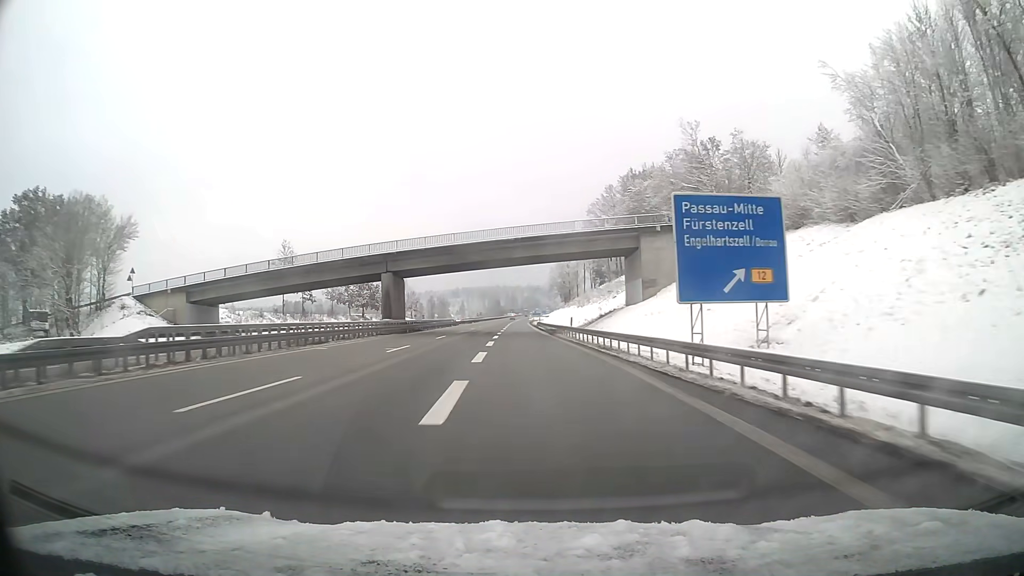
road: motorway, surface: asphalt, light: Day
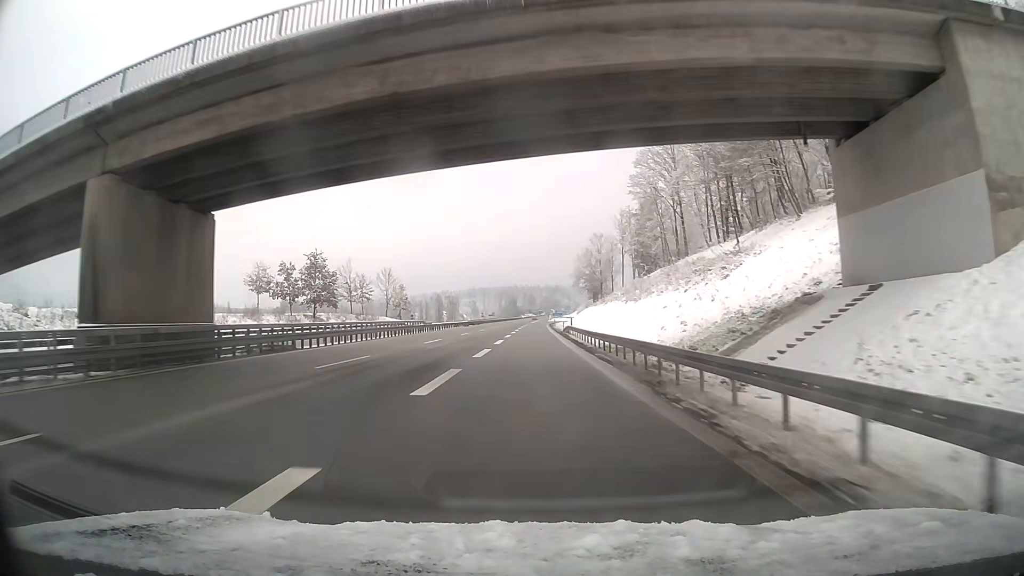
(-0.6, +44.5) m; -2°
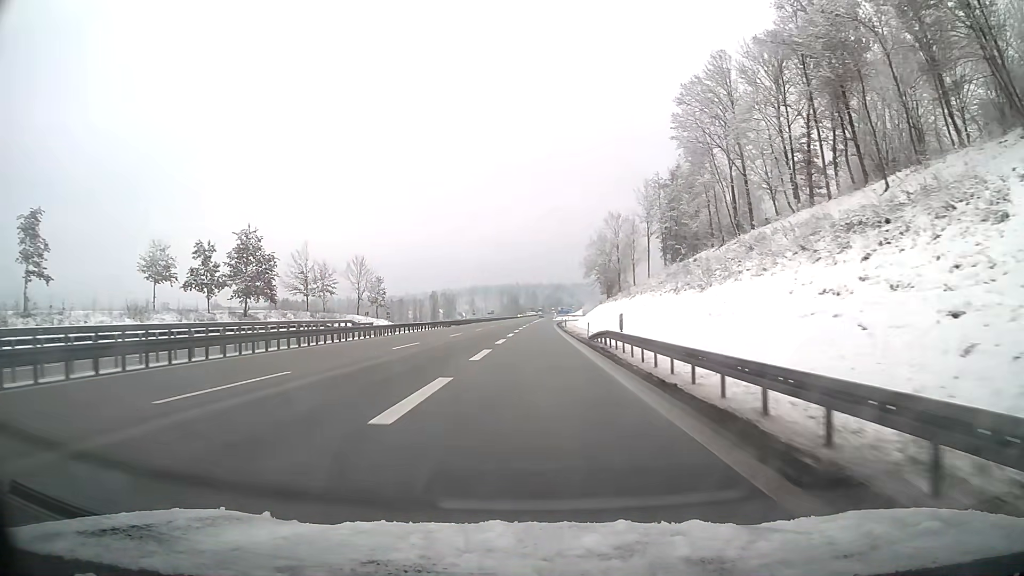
(-0.2, +27.4) m; 0°
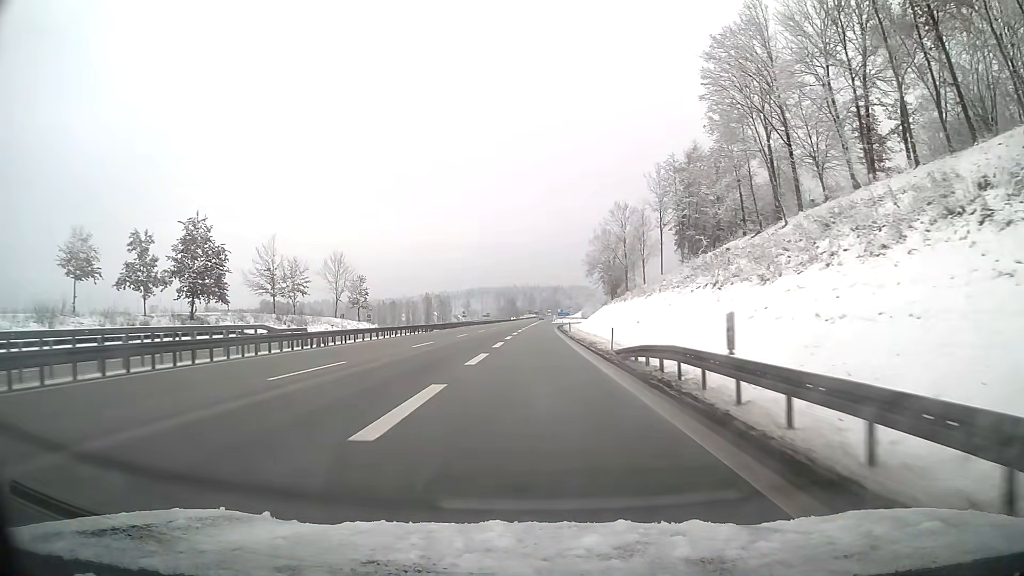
(+0.1, +12.9) m; +1°
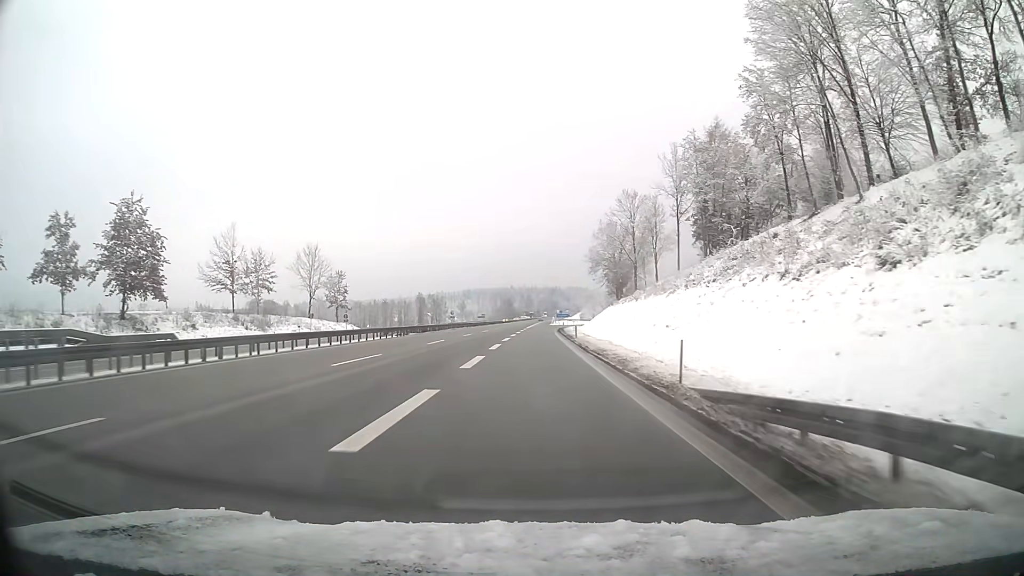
(0.0, +12.5) m; 0°
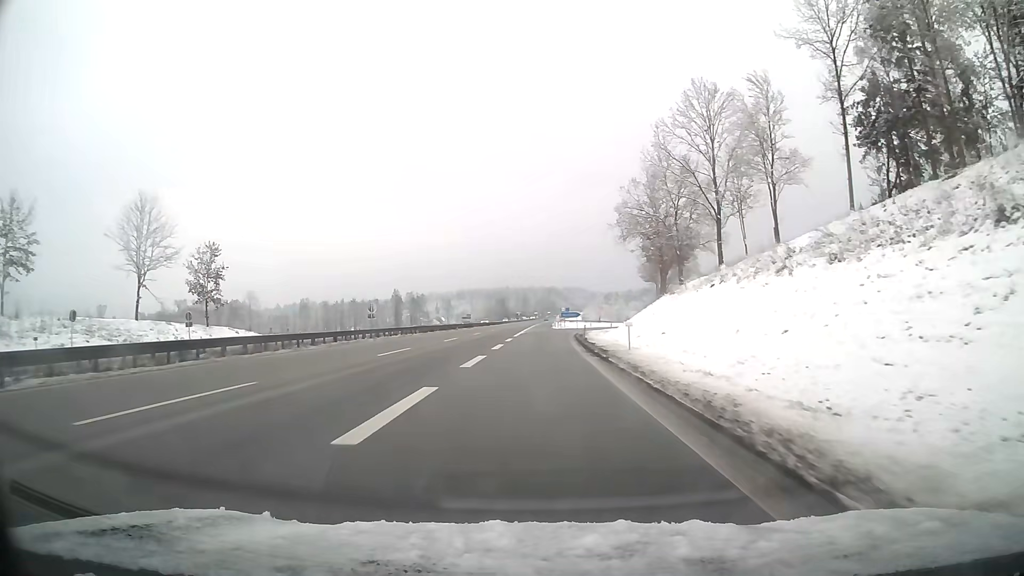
(+0.2, +47.1) m; 0°
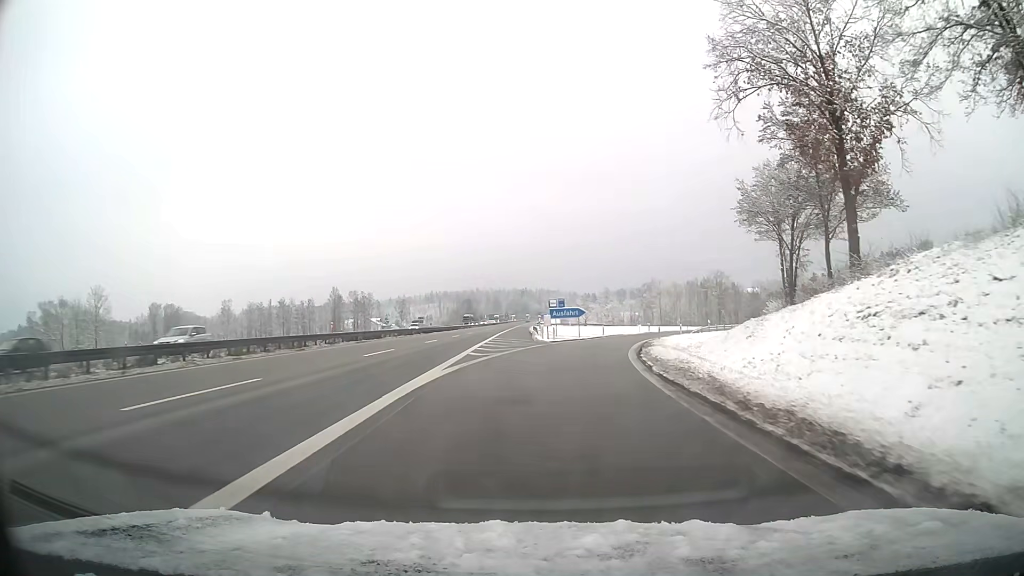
(+0.7, +51.2) m; +3°
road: motorway_link
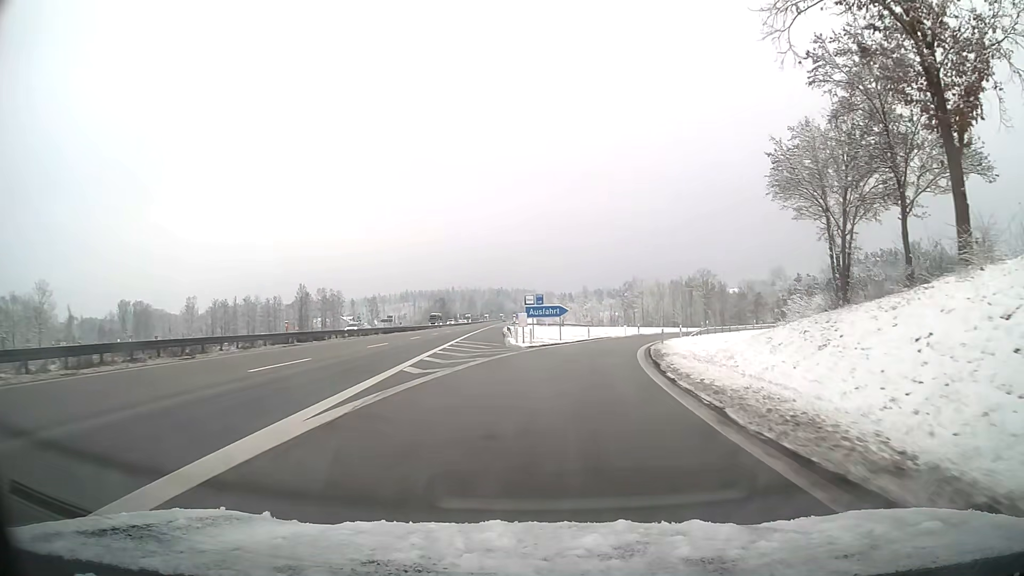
(+0.2, +9.6) m; +2°
